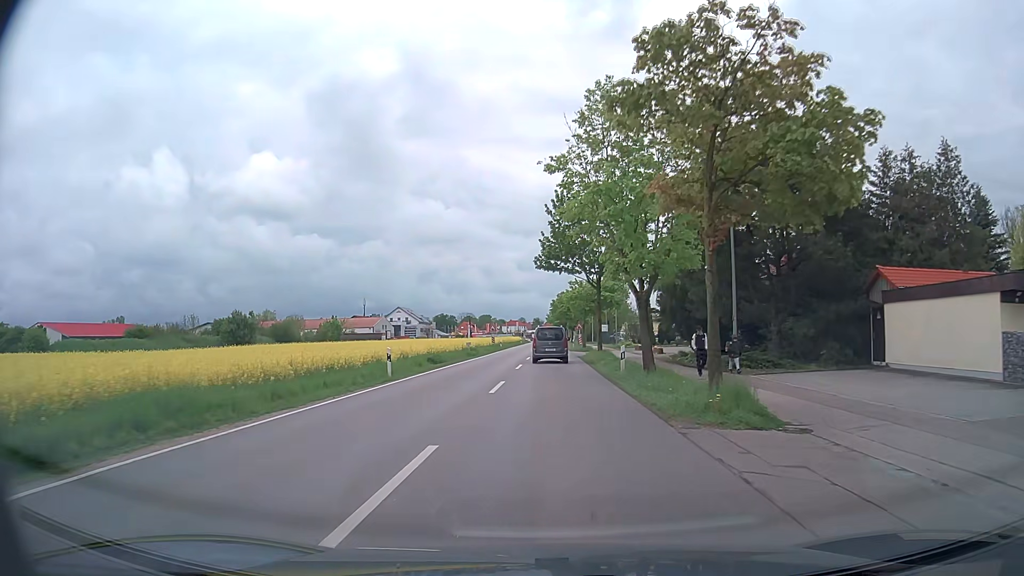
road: secondary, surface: asphalt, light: Day
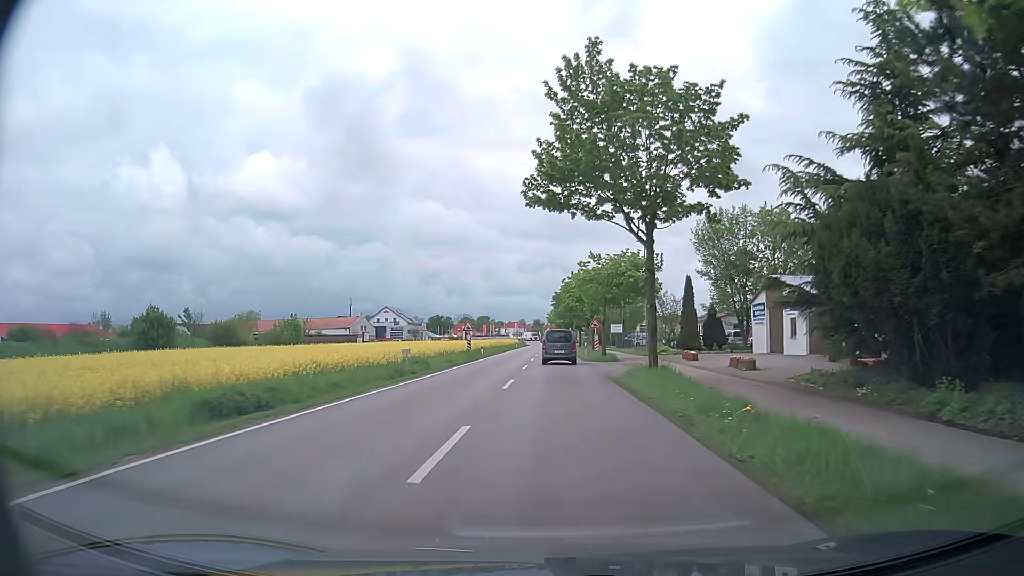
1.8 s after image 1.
(0.0, +22.0) m; 0°
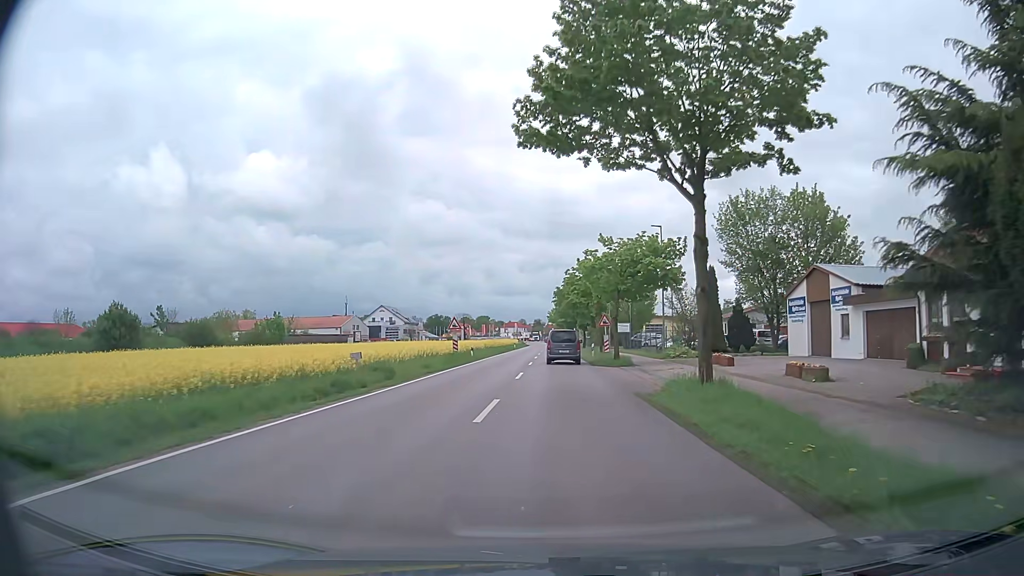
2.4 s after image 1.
(0.0, +7.4) m; 0°
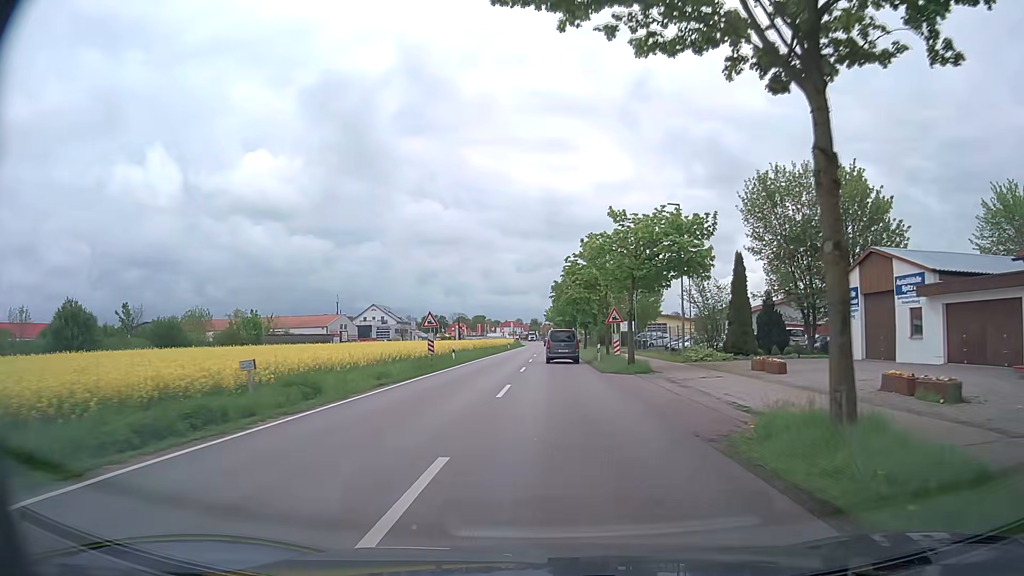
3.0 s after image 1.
(-0.1, +7.4) m; 0°
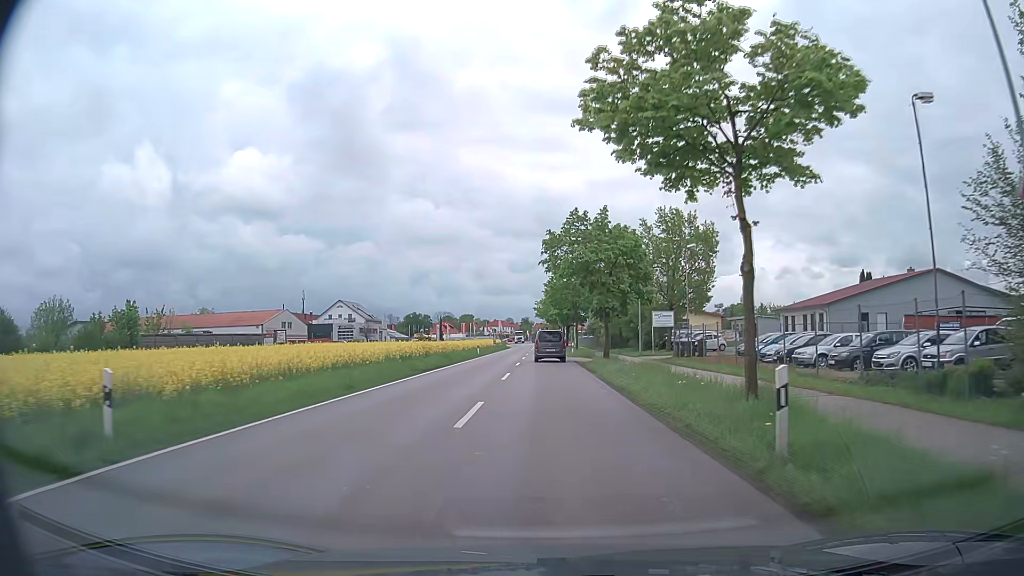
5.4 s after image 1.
(+0.2, +29.5) m; +1°
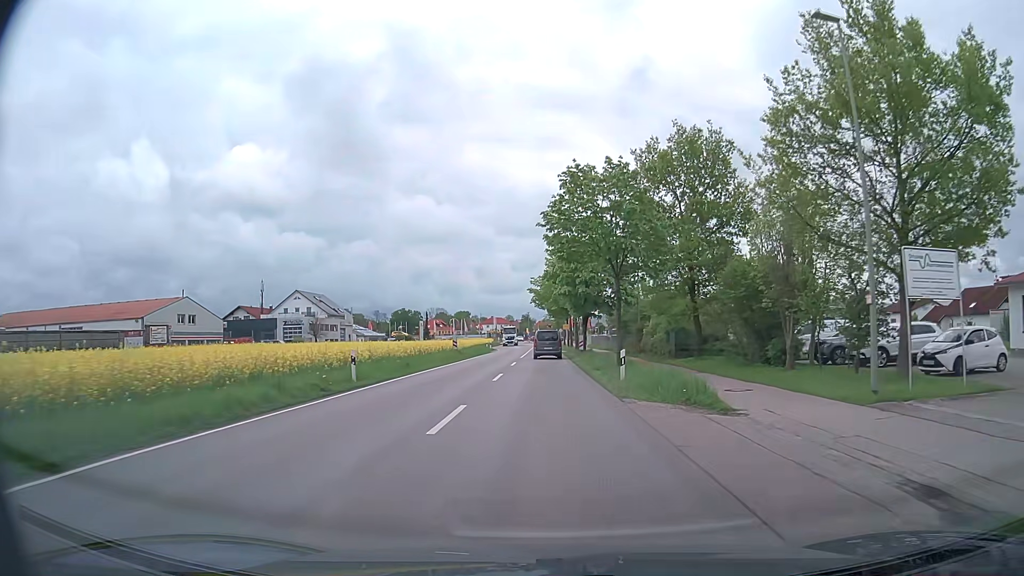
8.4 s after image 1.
(+0.1, +36.8) m; 0°
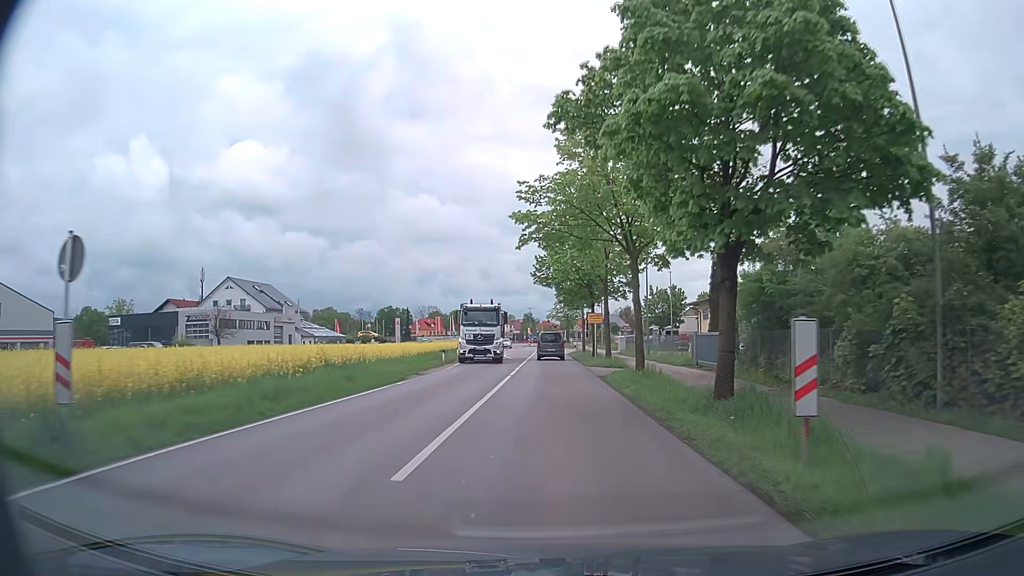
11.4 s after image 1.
(-0.1, +39.4) m; 0°
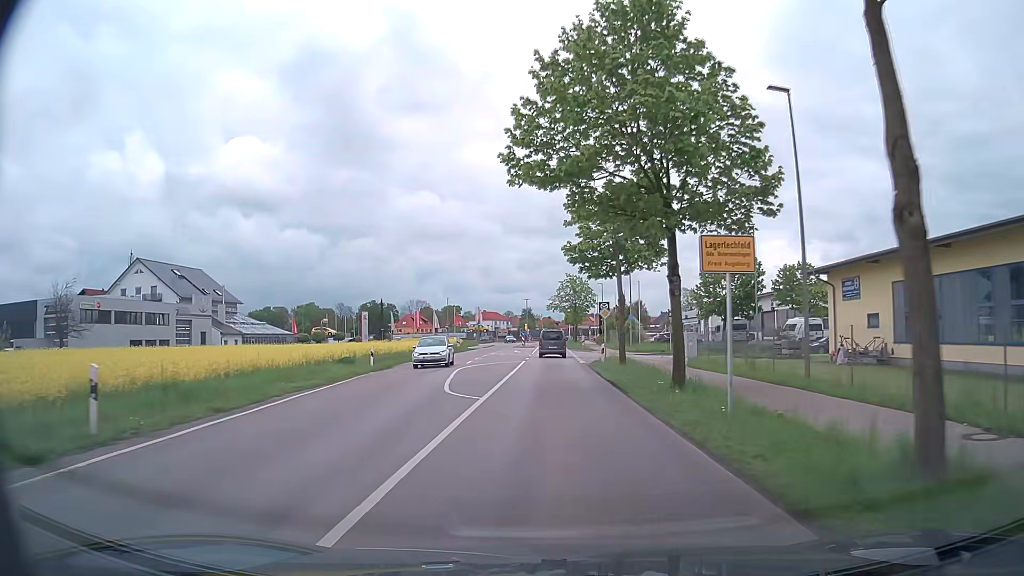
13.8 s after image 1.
(+0.1, +31.1) m; 0°
(0, +10) (0, +20) (0, +30) (0, +40) (0, +50) (0, +60) (0, +70) (0, +80) (0, +90) (0, +100) m
